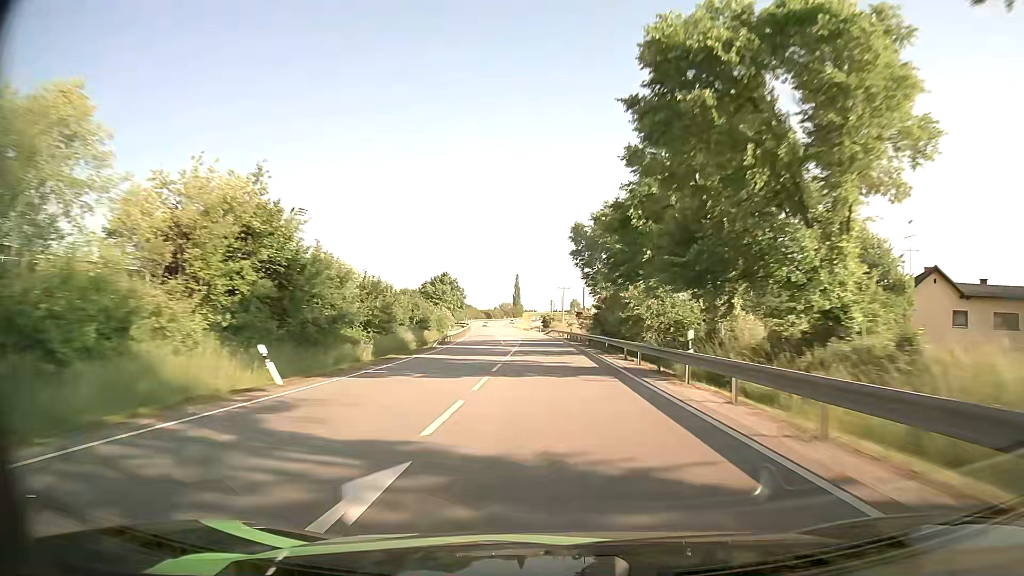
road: primary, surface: asphalt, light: Day
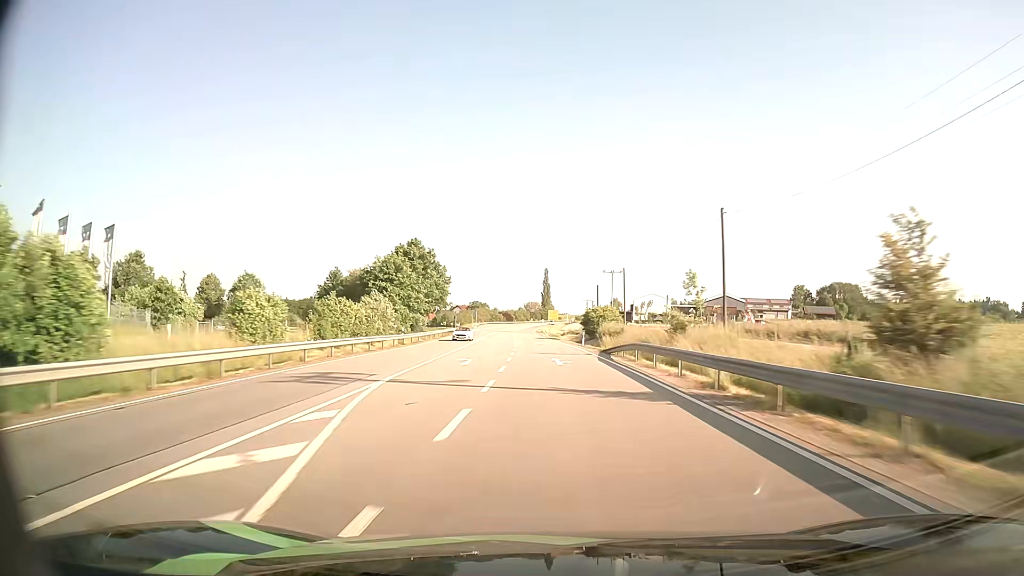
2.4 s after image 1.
(-1.4, +69.5) m; -3°
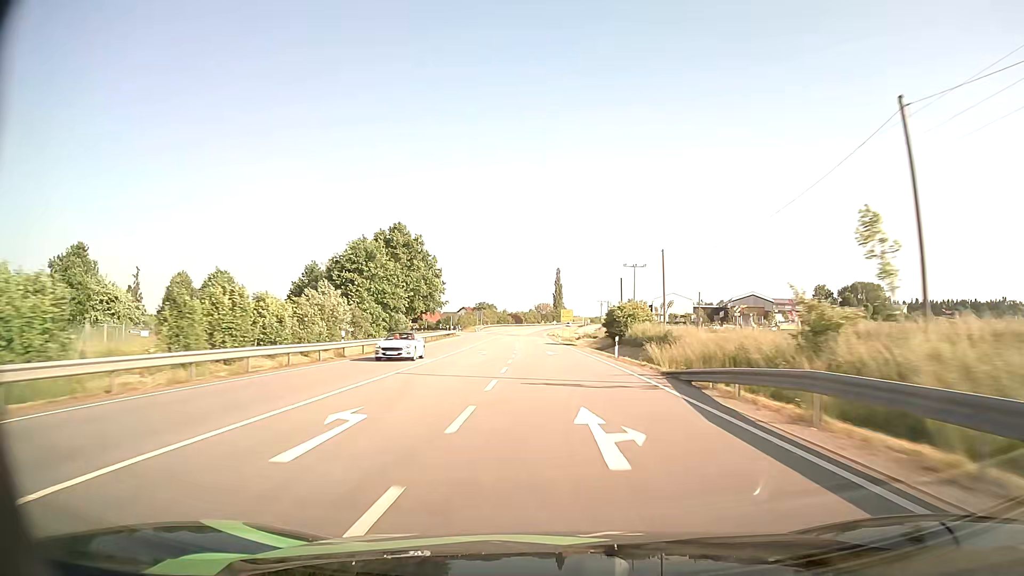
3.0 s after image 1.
(-0.2, +17.4) m; -1°
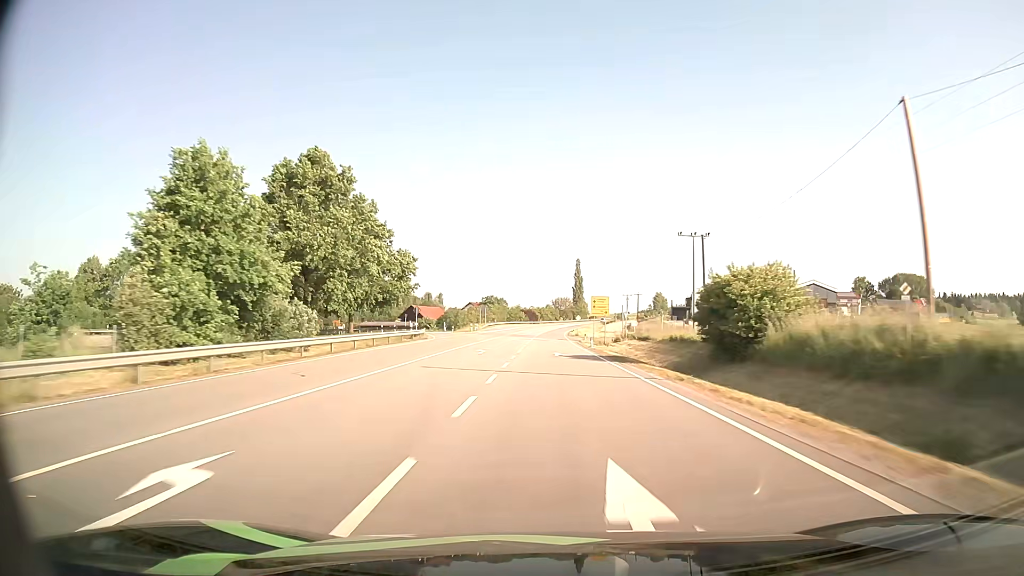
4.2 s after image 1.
(-0.5, +34.8) m; -2°
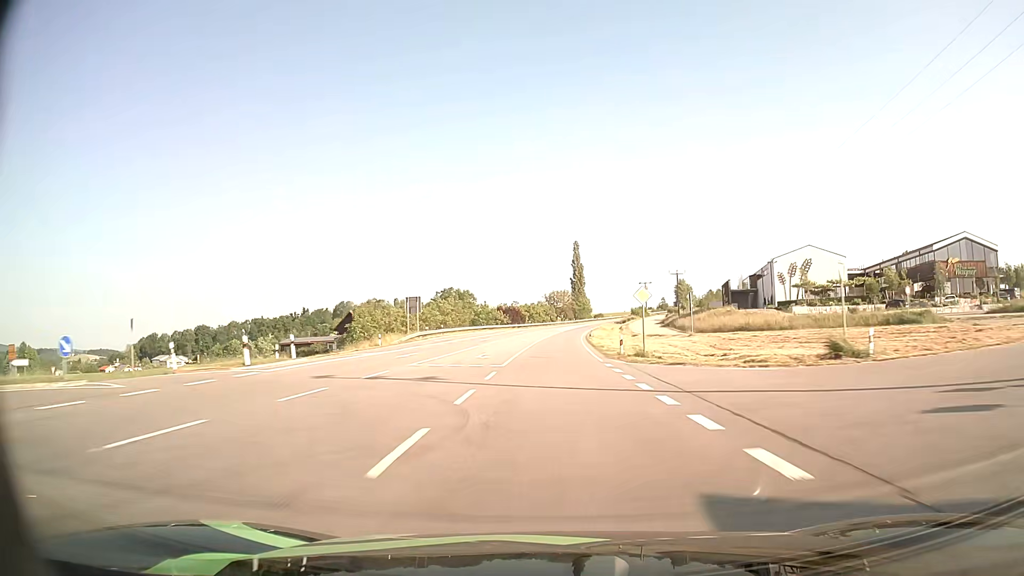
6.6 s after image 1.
(-0.2, +69.6) m; 0°
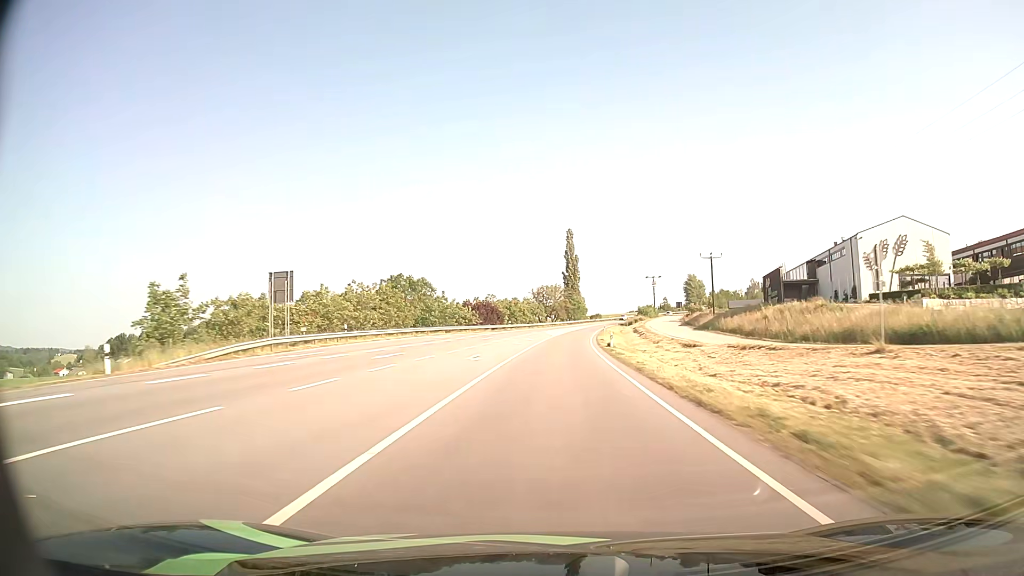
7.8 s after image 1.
(+0.3, +34.8) m; +1°
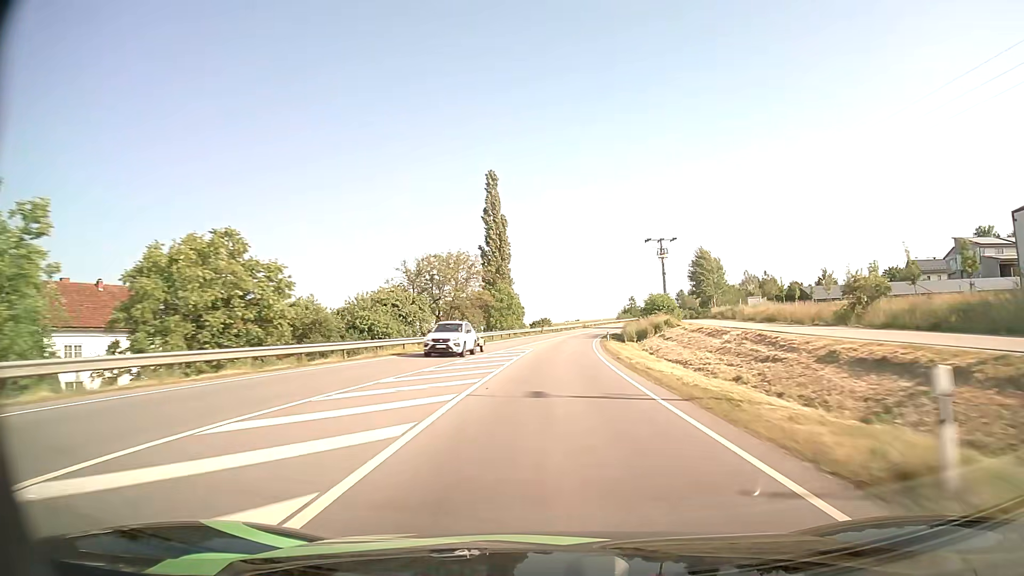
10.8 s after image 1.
(+3.7, +86.6) m; +6°
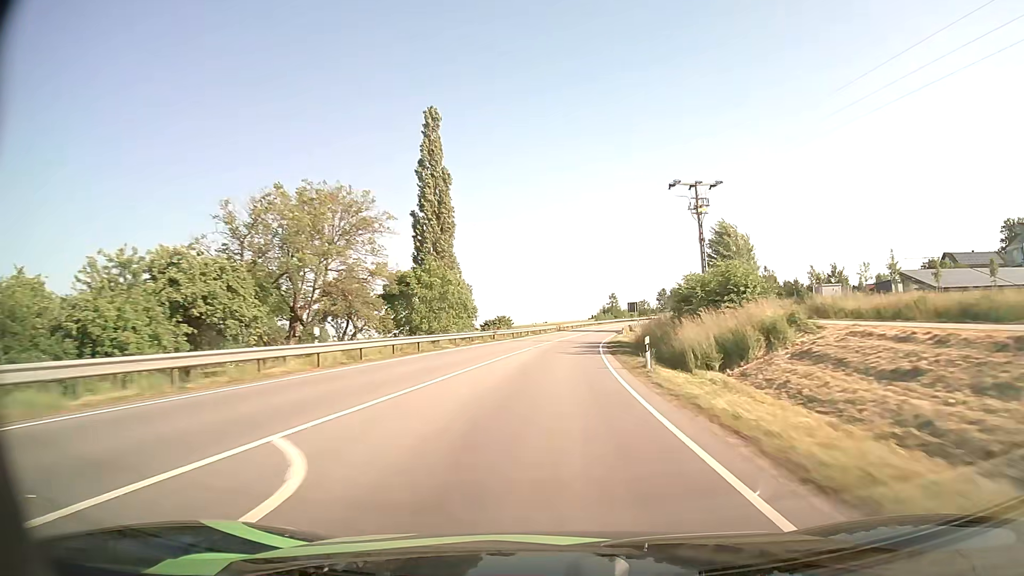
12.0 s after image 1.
(+0.8, +34.6) m; +3°
(0, +10) (0, +20) (+1, +30) (+1, +40) (+2, +50) (+3, +60) (+5, +70) (+6, +80) (+8, +90) (+9, +99) m
